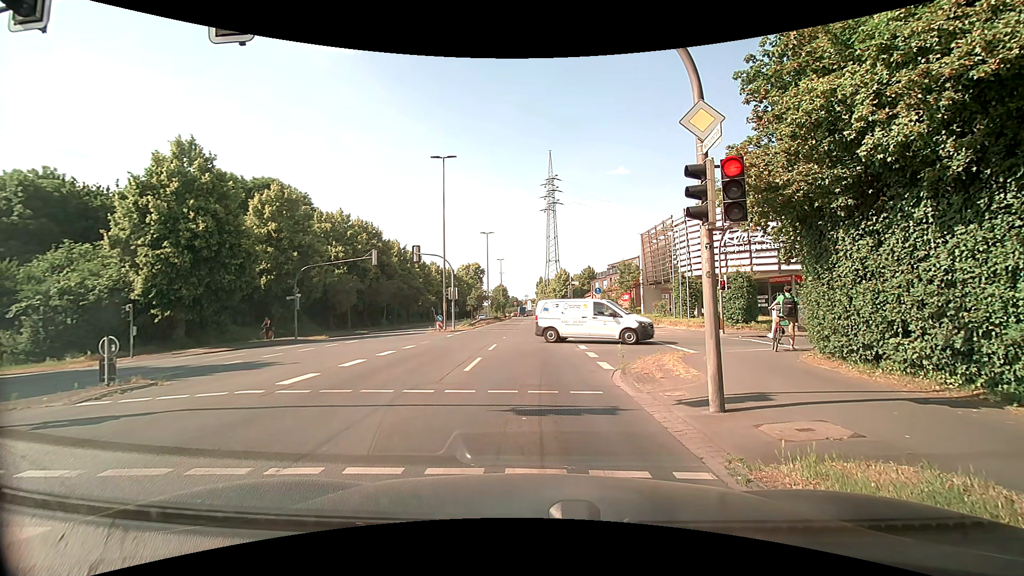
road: primary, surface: asphalt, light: Day
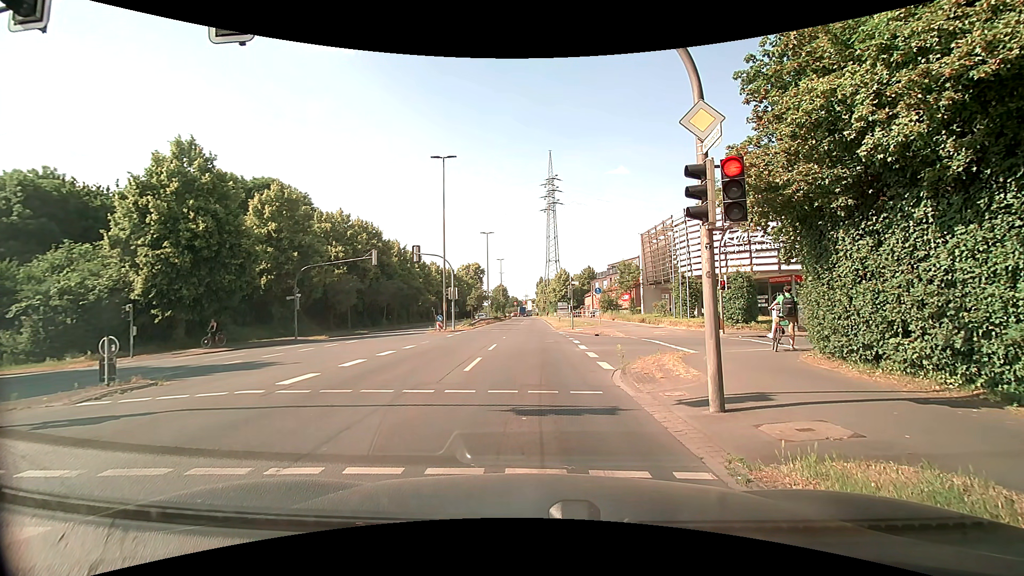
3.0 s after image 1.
(0.0, 0.0) m; 0°
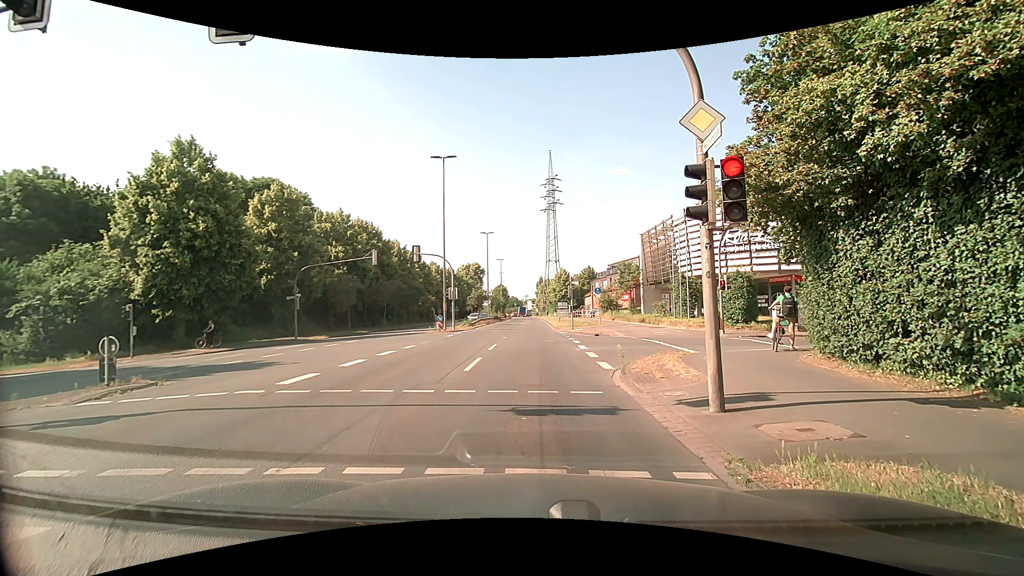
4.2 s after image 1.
(0.0, 0.0) m; 0°
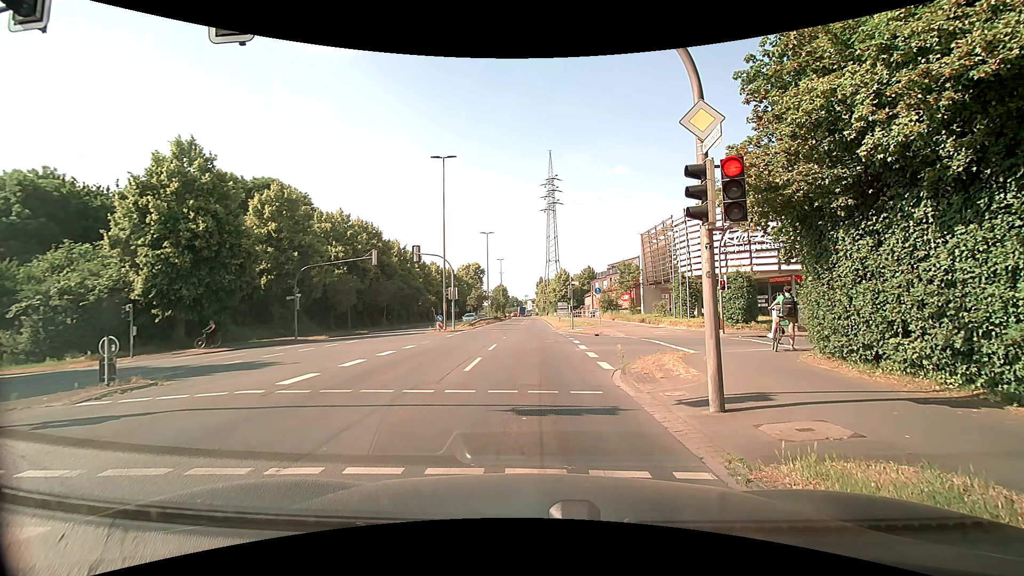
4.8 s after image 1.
(0.0, 0.0) m; 0°
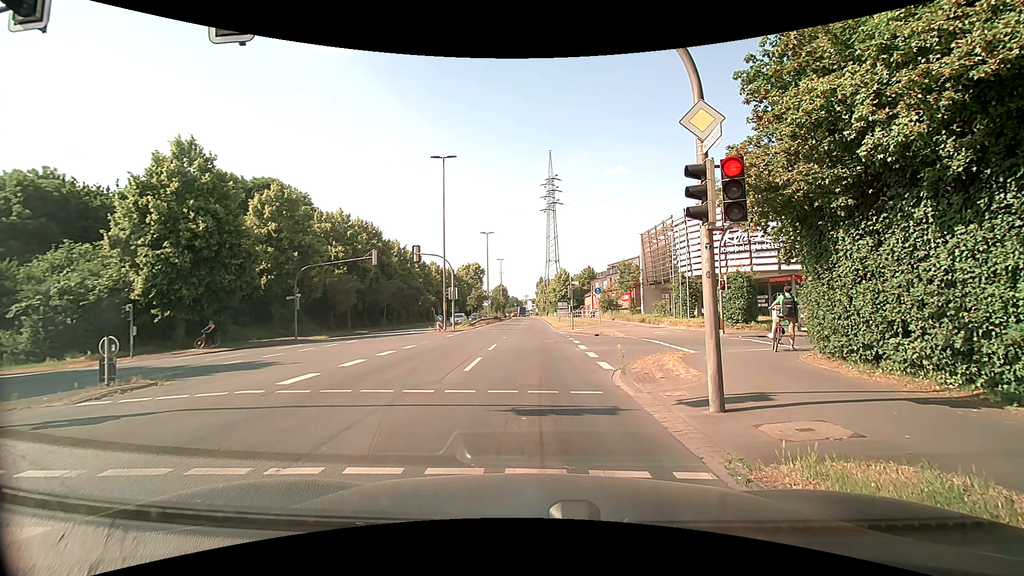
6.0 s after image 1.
(0.0, 0.0) m; 0°
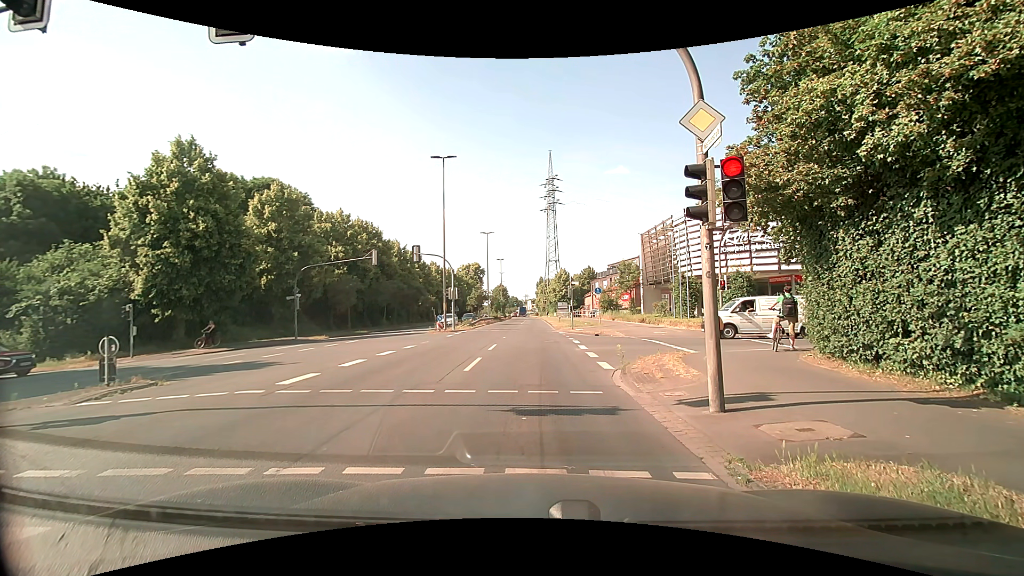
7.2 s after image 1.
(0.0, 0.0) m; 0°
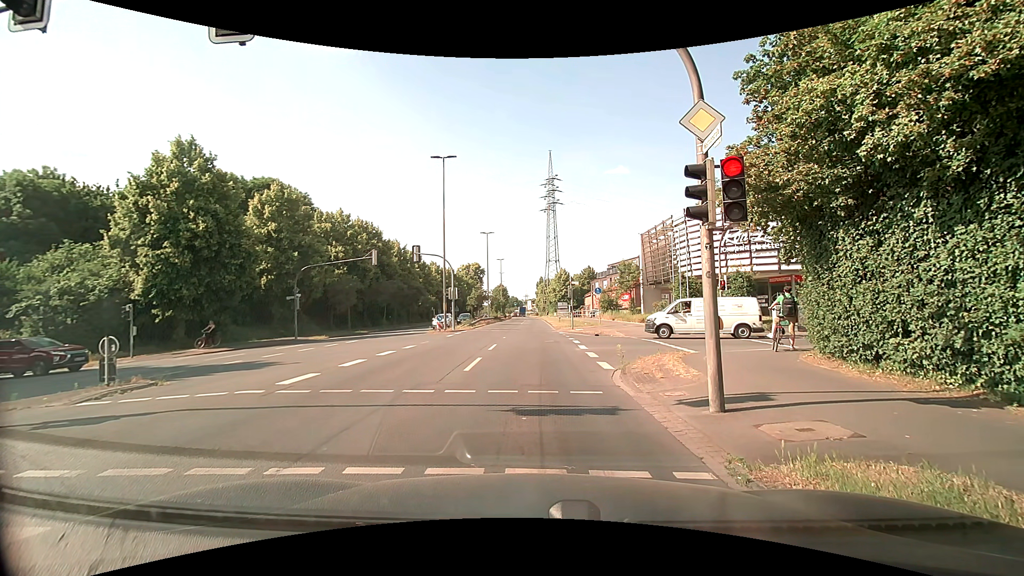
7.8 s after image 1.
(0.0, 0.0) m; 0°
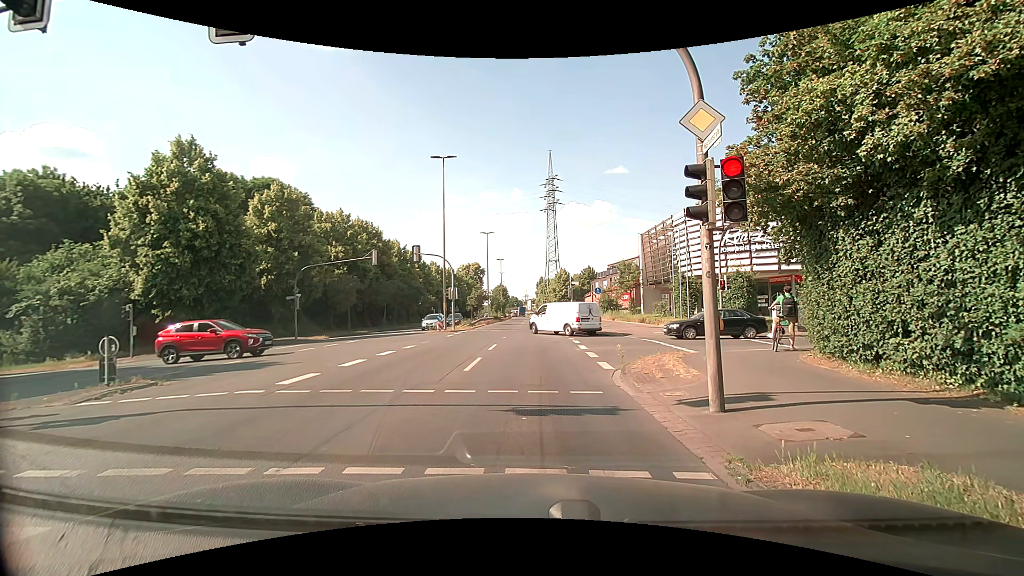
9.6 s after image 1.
(0.0, 0.0) m; 0°
